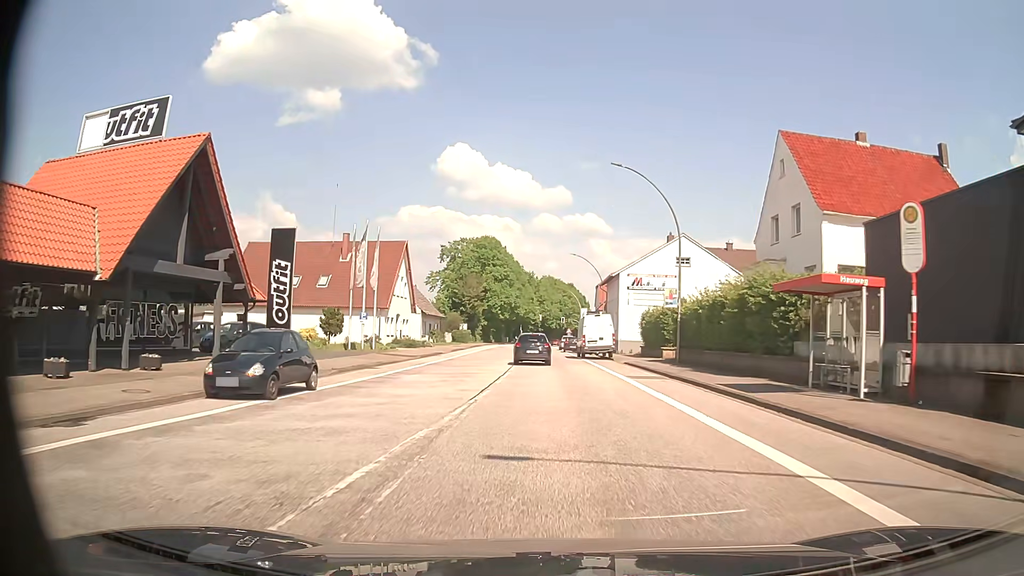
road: primary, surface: asphalt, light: Day
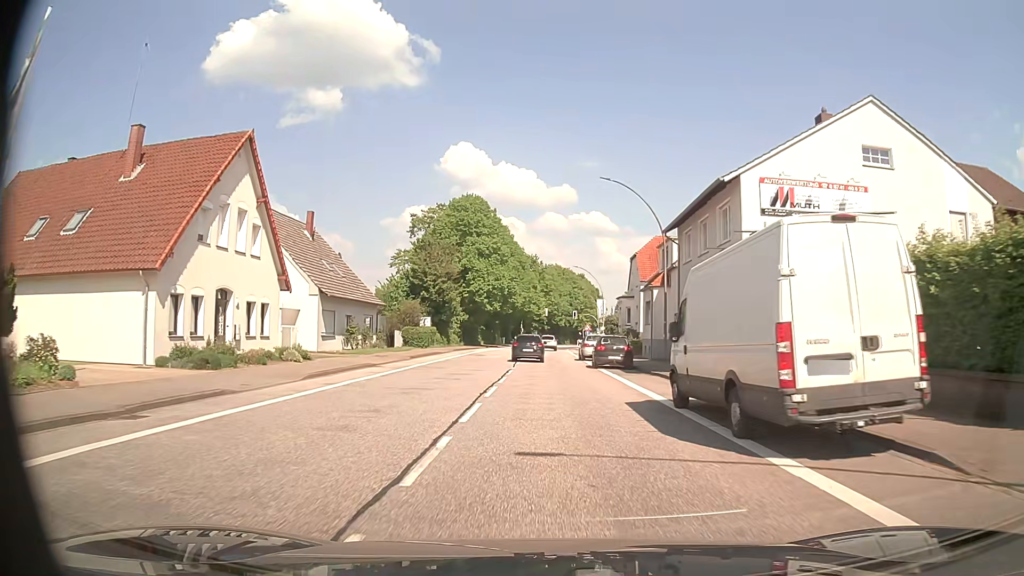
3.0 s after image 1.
(+0.1, +34.0) m; 0°
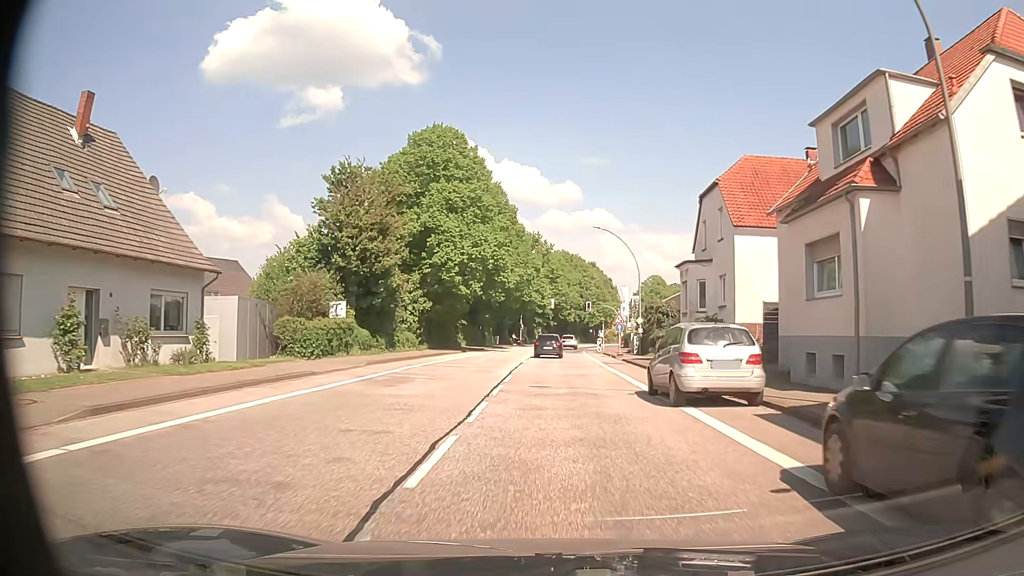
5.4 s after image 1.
(-0.2, +27.2) m; -1°
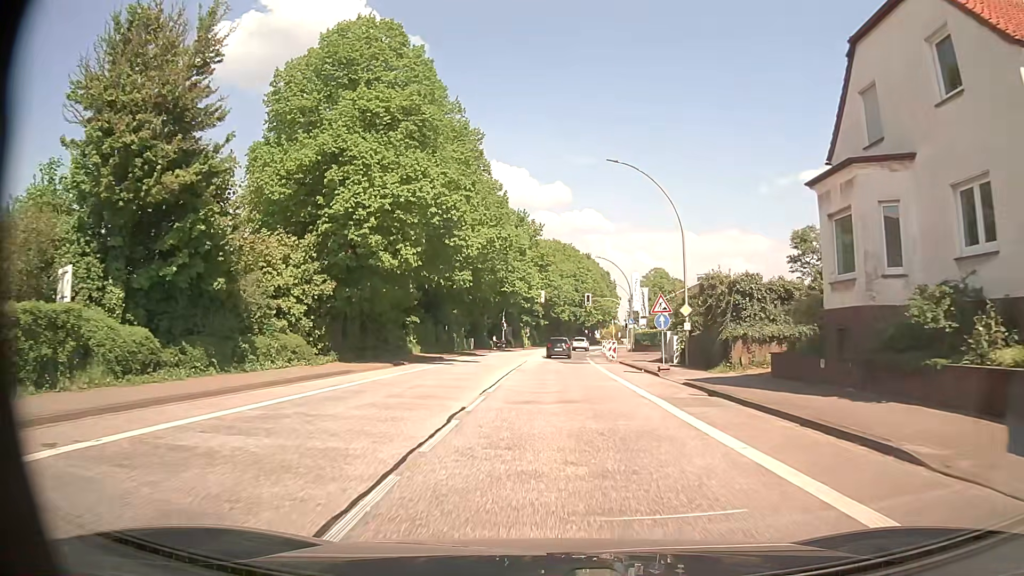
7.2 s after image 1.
(+0.2, +20.6) m; +1°
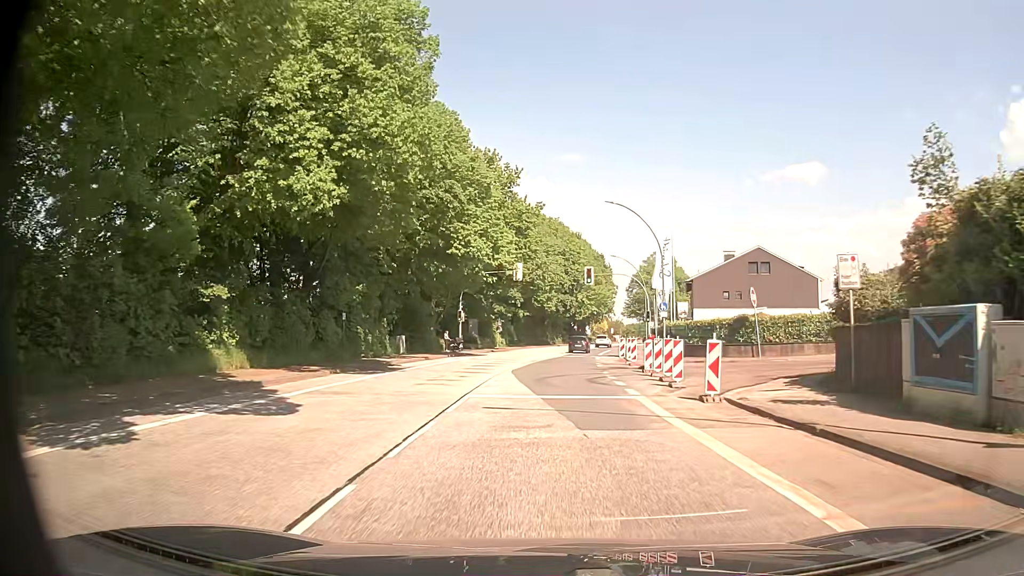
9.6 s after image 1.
(+0.2, +27.5) m; +1°
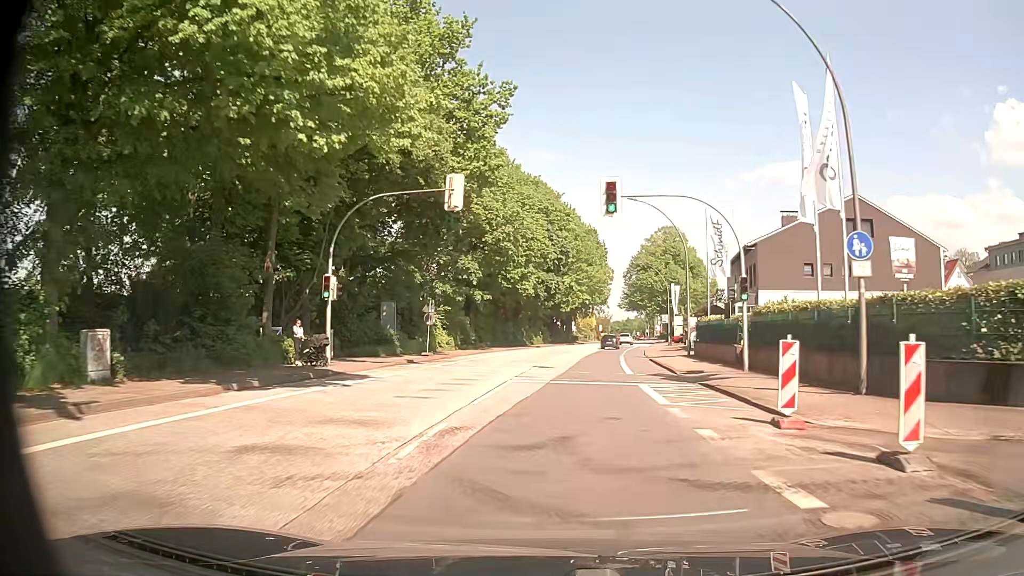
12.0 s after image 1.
(+0.3, +29.2) m; +2°
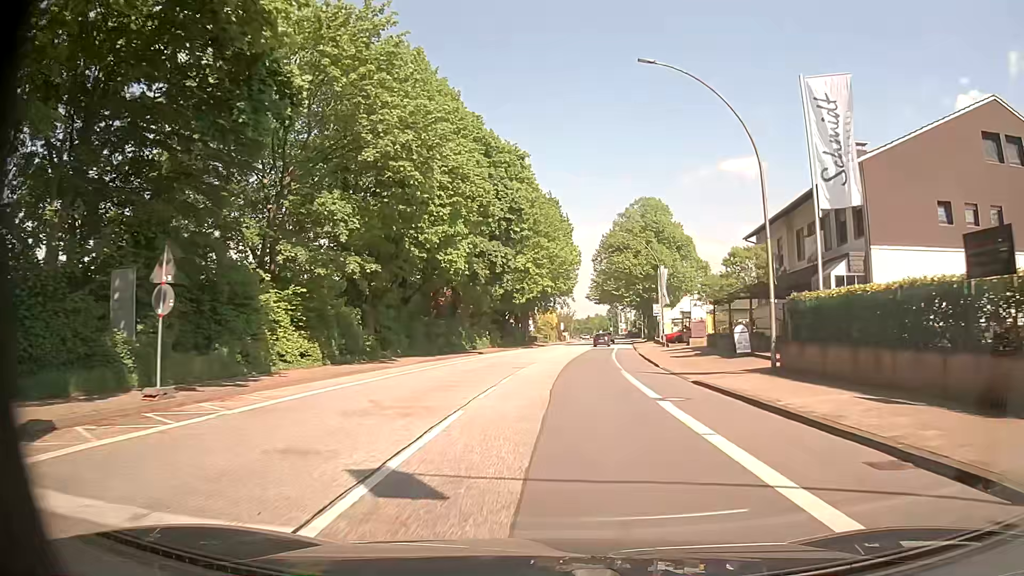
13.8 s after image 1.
(+0.6, +22.1) m; +4°
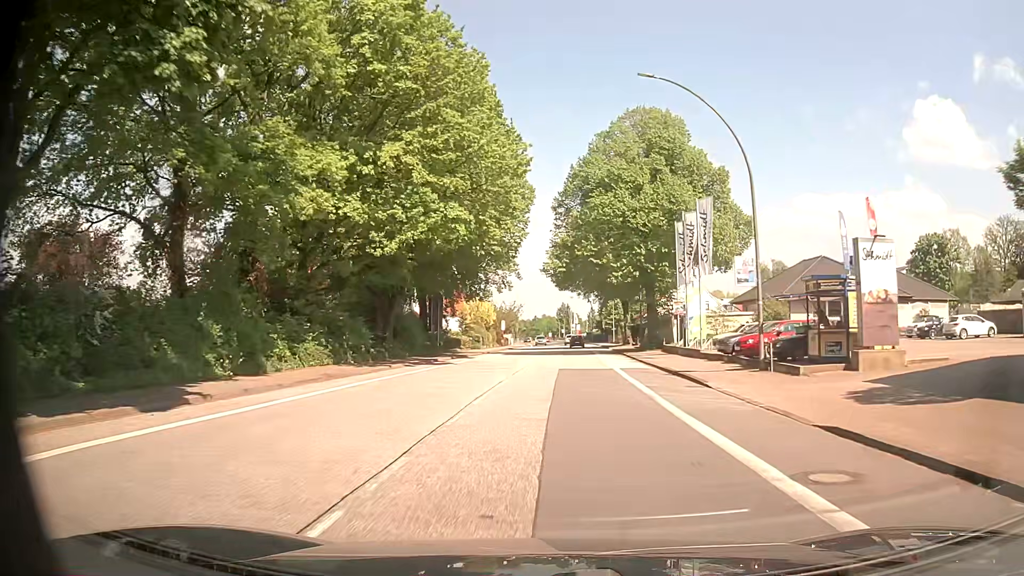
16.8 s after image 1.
(+1.2, +36.9) m; +4°
(0, +10) (0, +20) (+1, +30) (+1, +40) (+2, +50) (+3, +60) (+3, +70) (+3, +80) (+4, +90) (+4, +100) m
